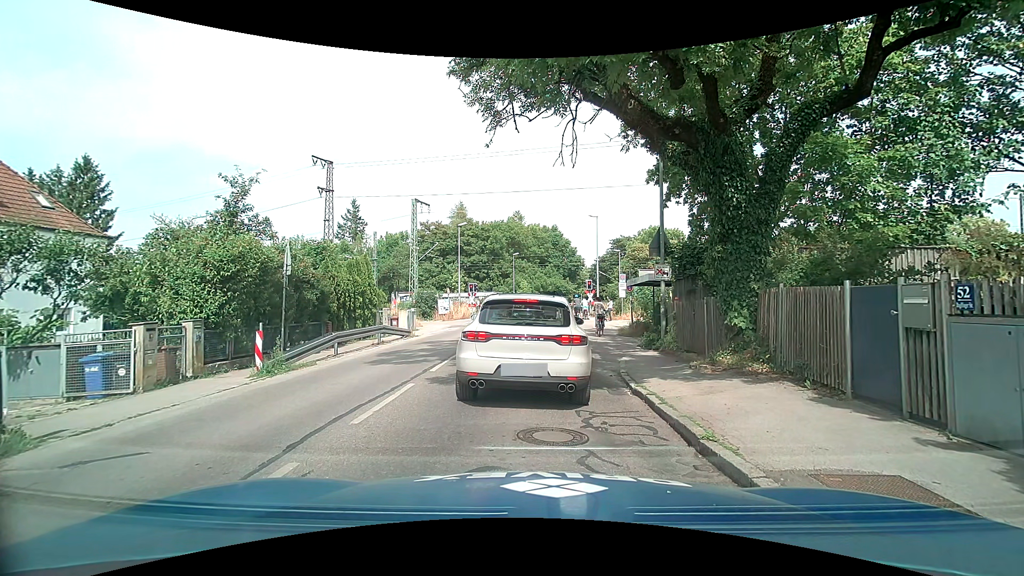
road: tertiary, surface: asphalt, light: Day
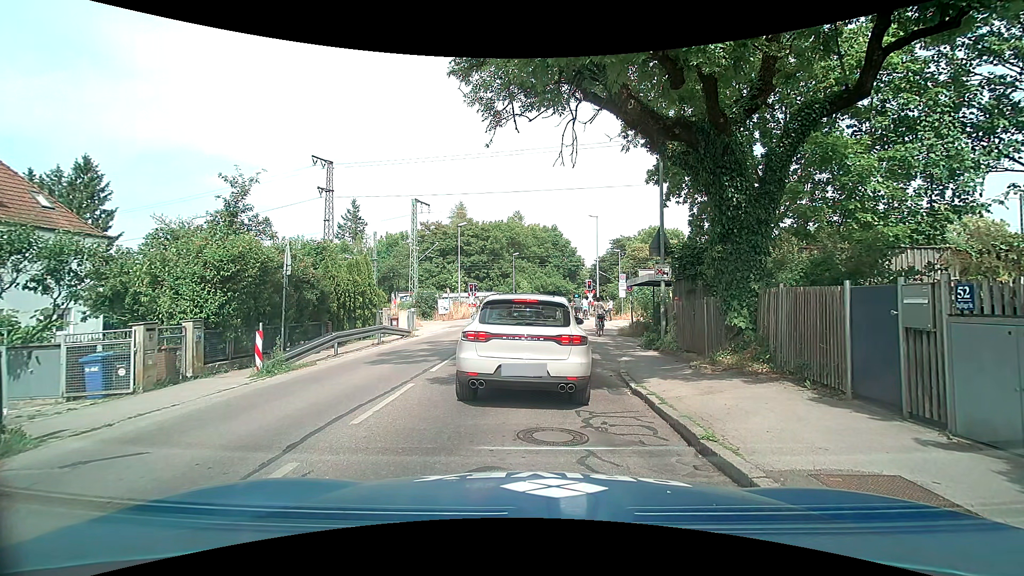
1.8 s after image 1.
(0.0, 0.0) m; 0°
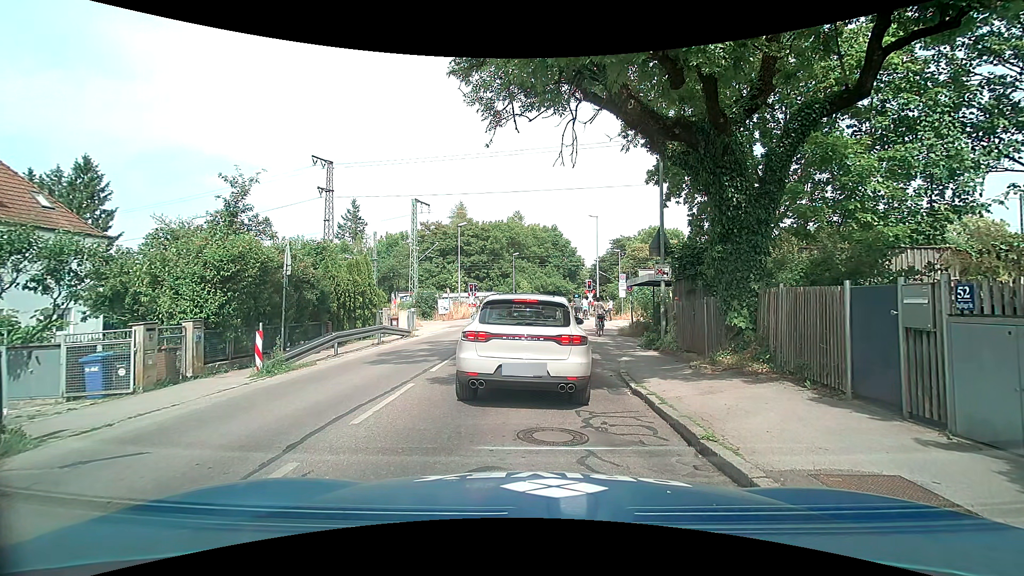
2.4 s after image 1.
(0.0, 0.0) m; 0°
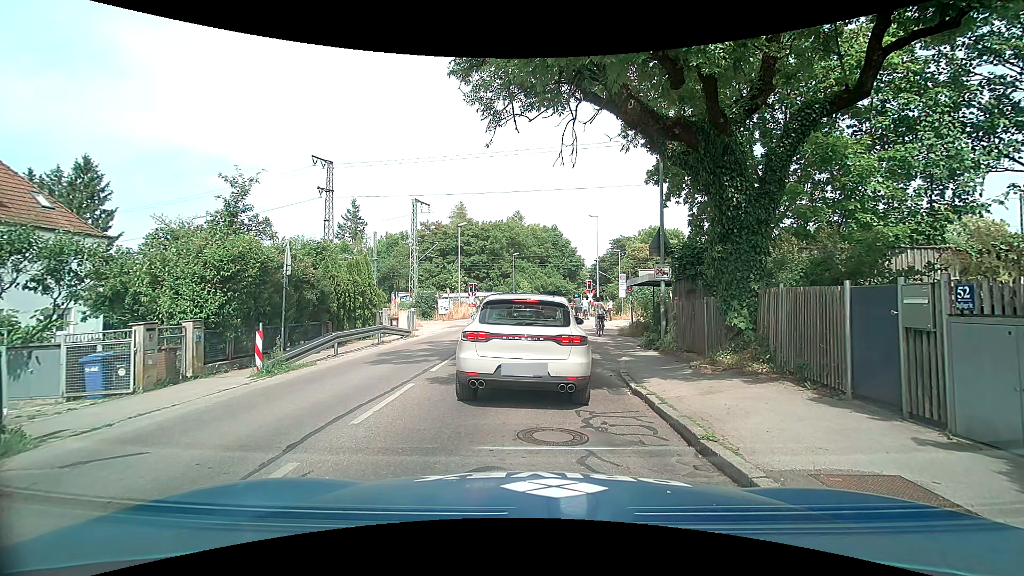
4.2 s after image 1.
(0.0, 0.0) m; 0°
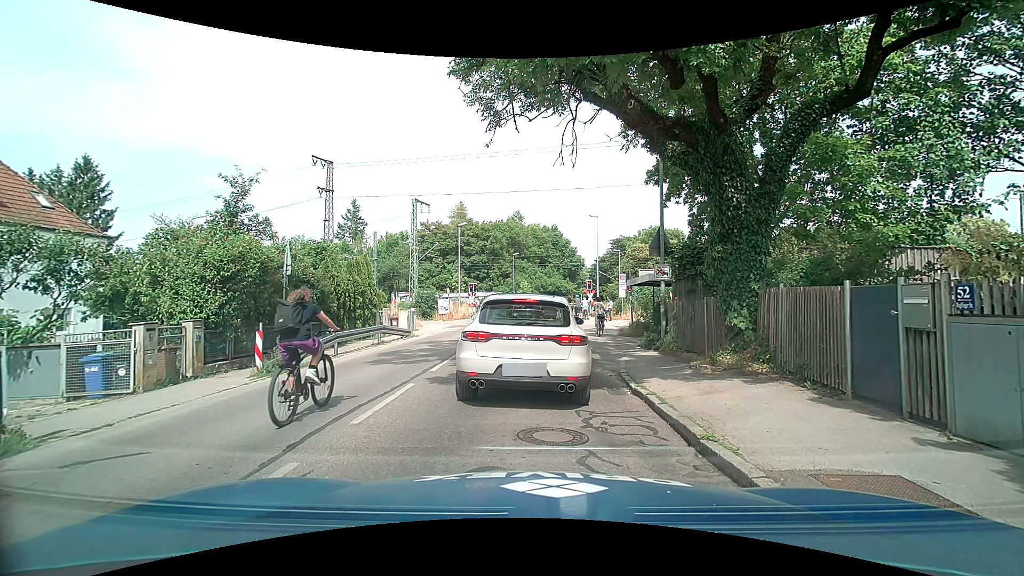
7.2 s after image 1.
(0.0, 0.0) m; 0°
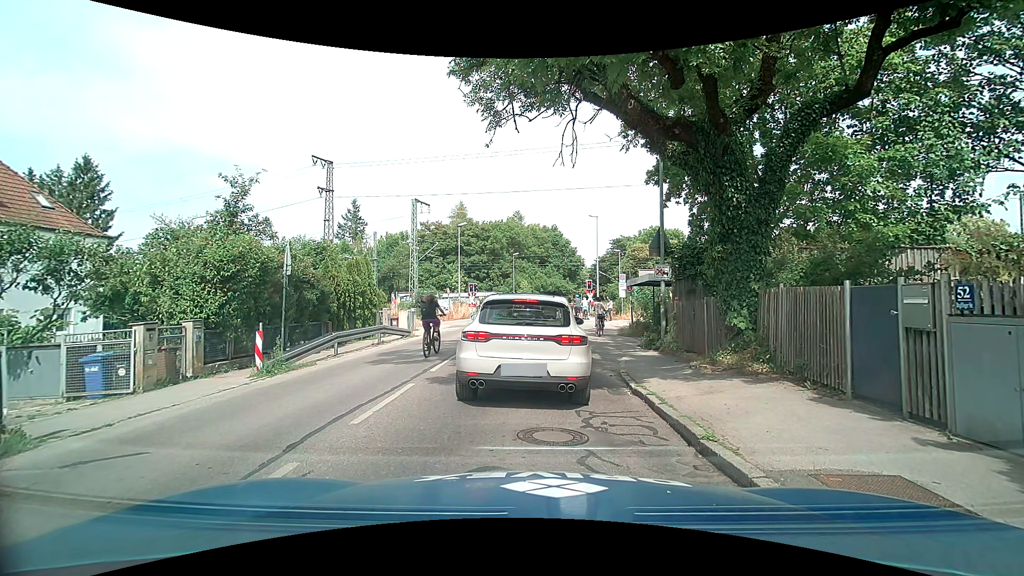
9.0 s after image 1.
(0.0, 0.0) m; 0°
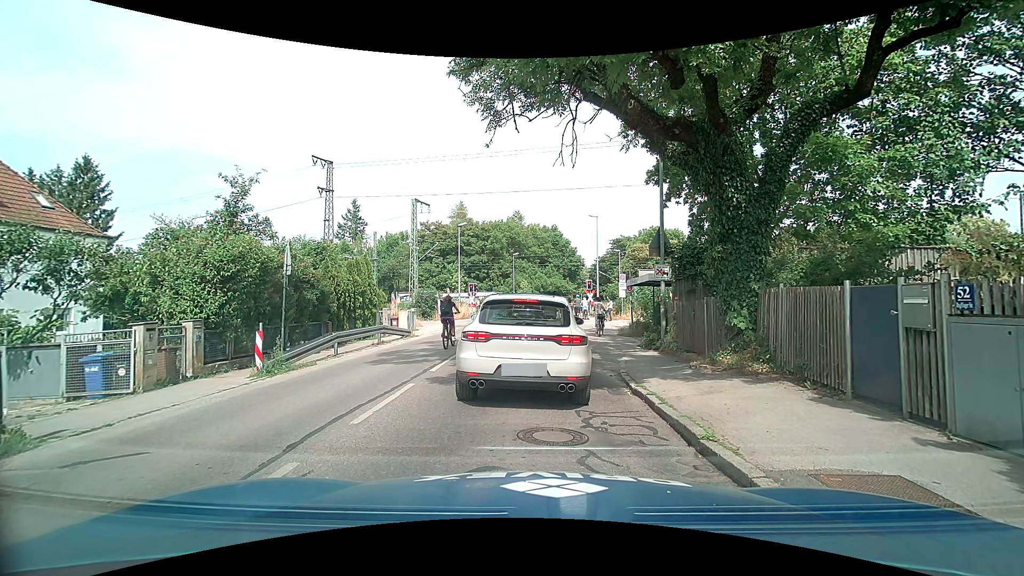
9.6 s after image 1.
(0.0, 0.0) m; 0°
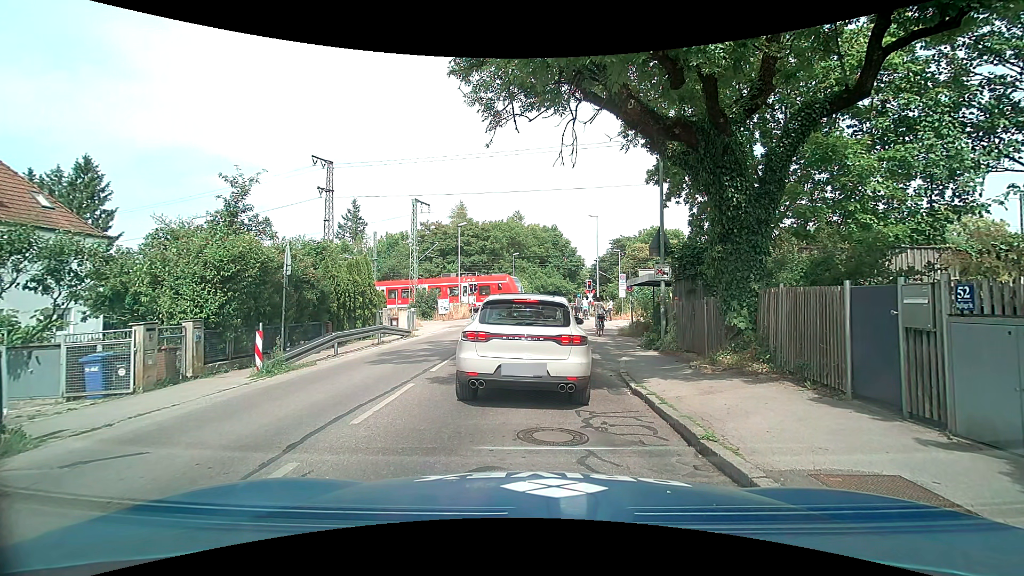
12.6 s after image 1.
(0.0, 0.0) m; 0°
